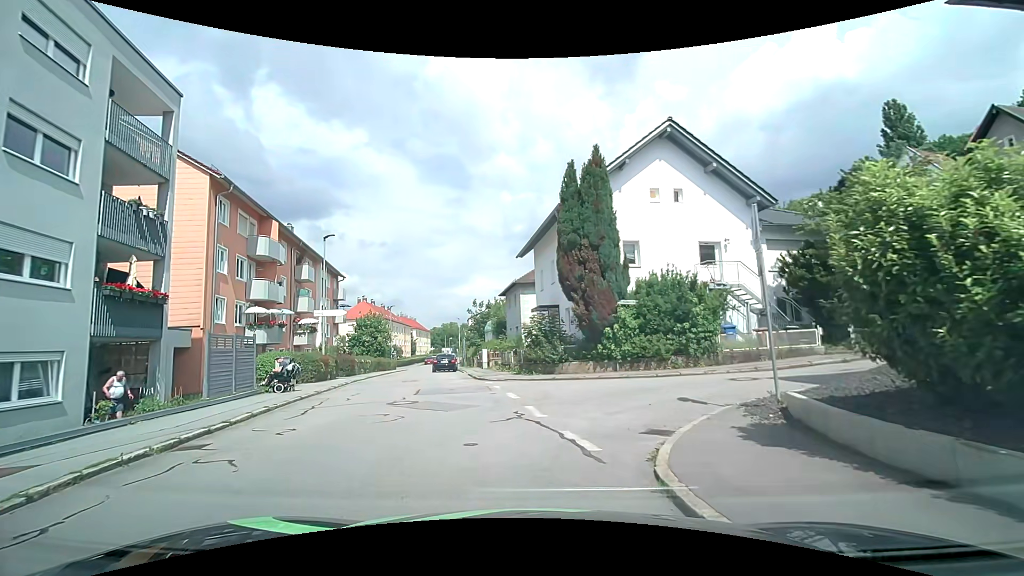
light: Day
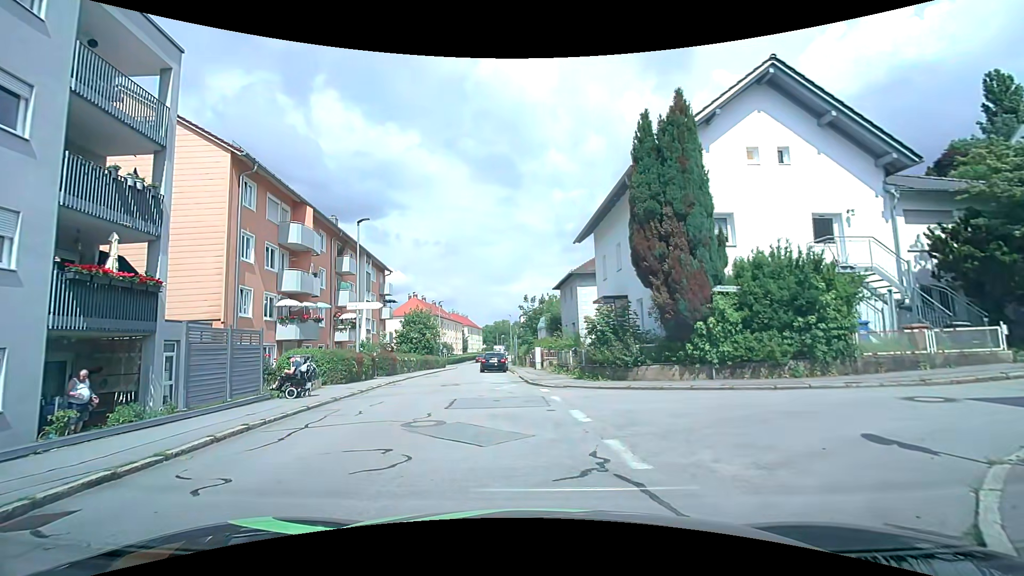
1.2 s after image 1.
(-0.2, +3.8) m; -7°
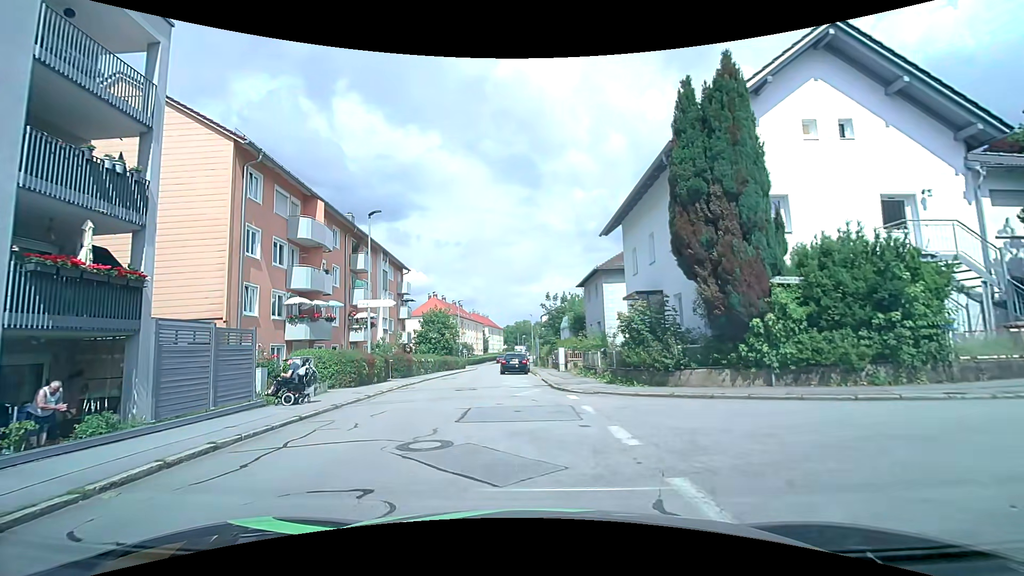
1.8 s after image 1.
(0.0, +1.9) m; 0°
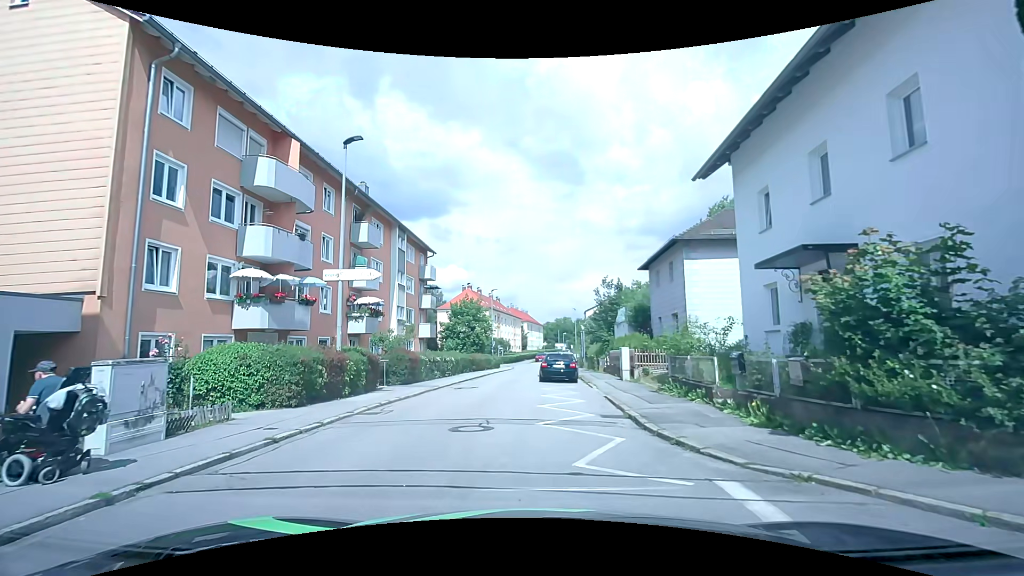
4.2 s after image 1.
(-0.4, +8.6) m; -4°
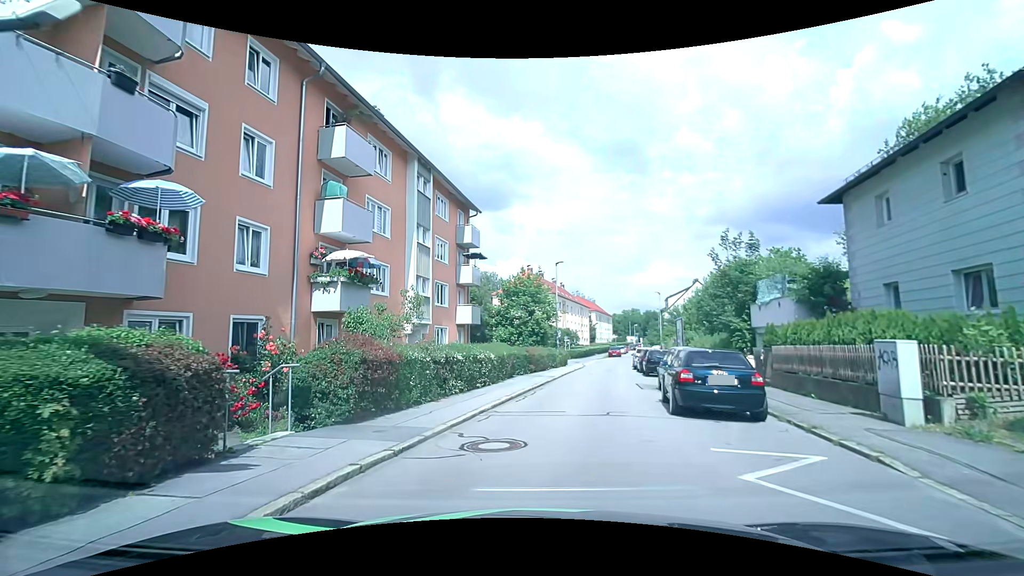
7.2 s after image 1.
(-1.0, +12.9) m; -7°
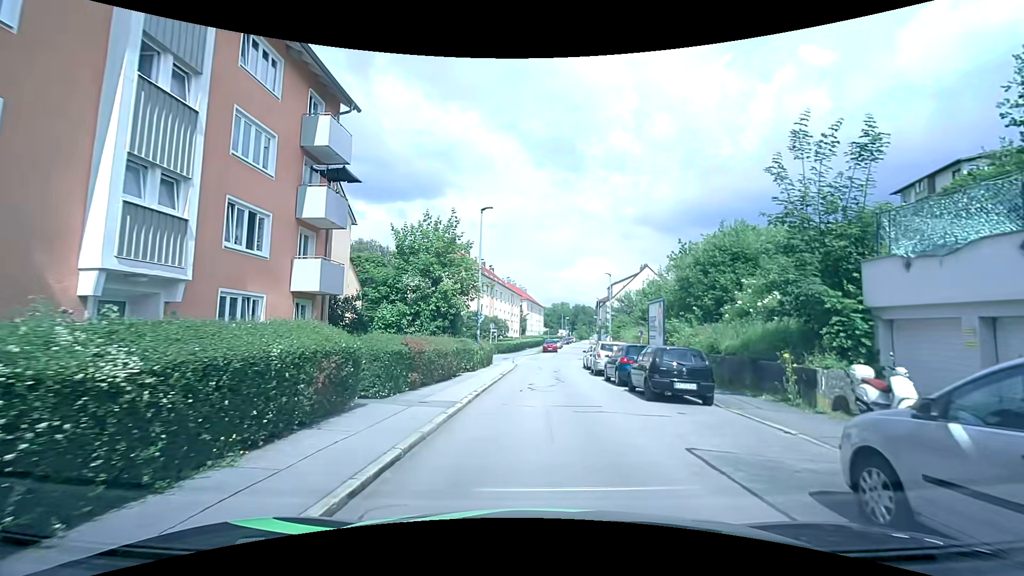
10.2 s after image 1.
(+0.7, +13.9) m; +7°
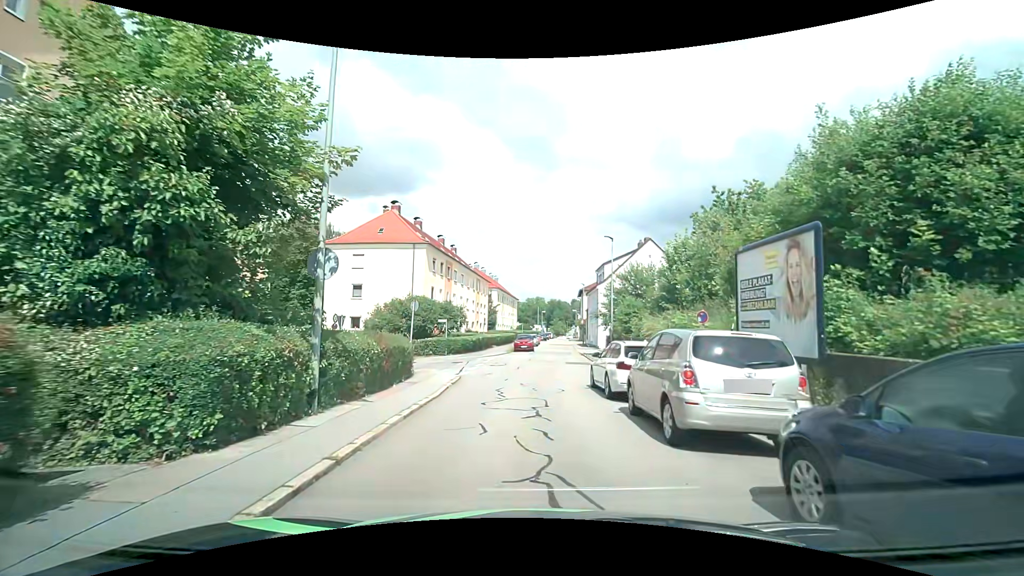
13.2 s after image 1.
(+0.6, +16.2) m; +4°
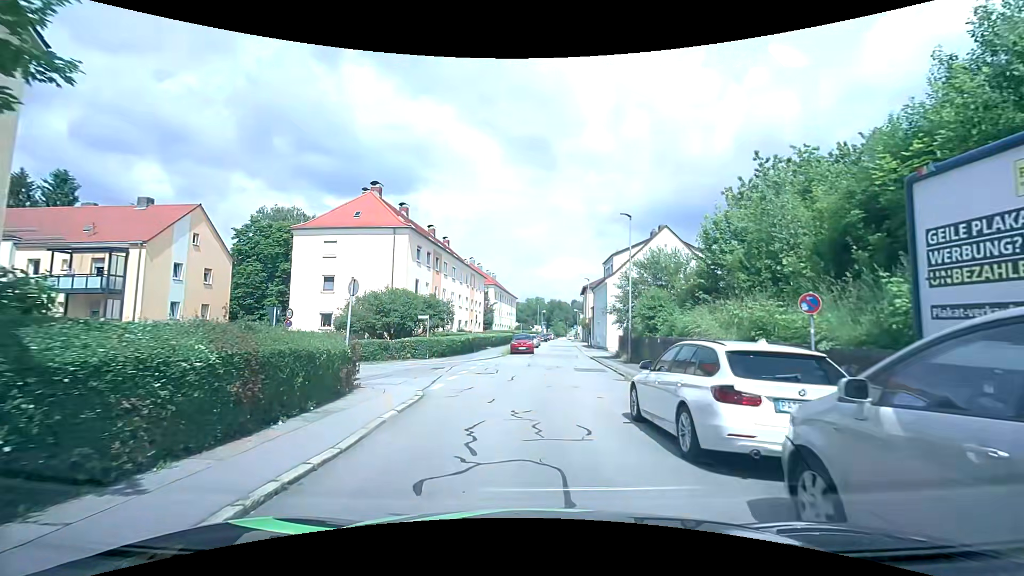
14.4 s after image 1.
(0.0, +6.3) m; 0°
(0, +10) (+1, +20) (+2, +30) (+3, +40) (+3, +50) (+4, +60) (+4, +70) (+5, +80) (+6, +90) (+7, +100) m
